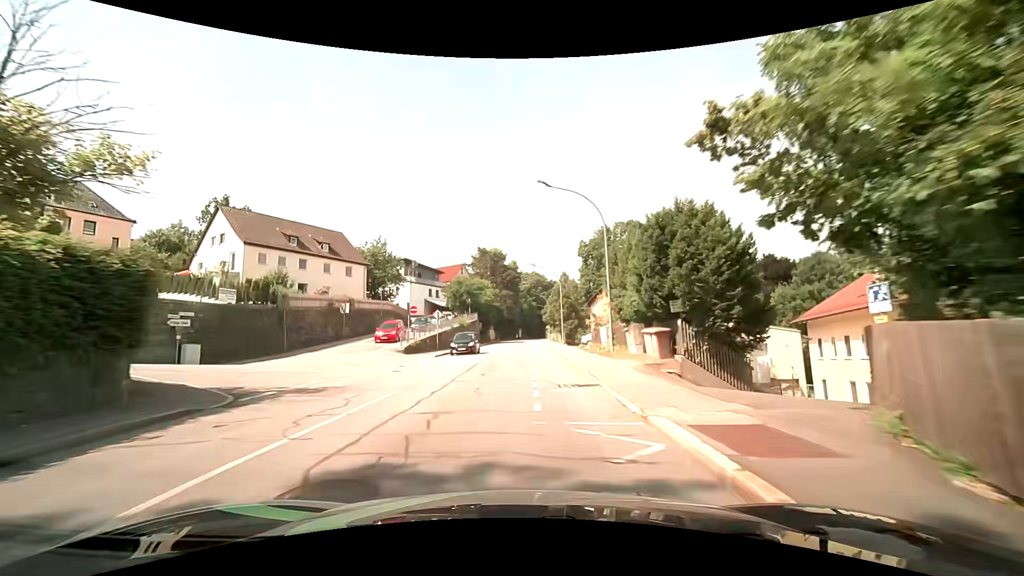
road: tertiary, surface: asphalt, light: Day
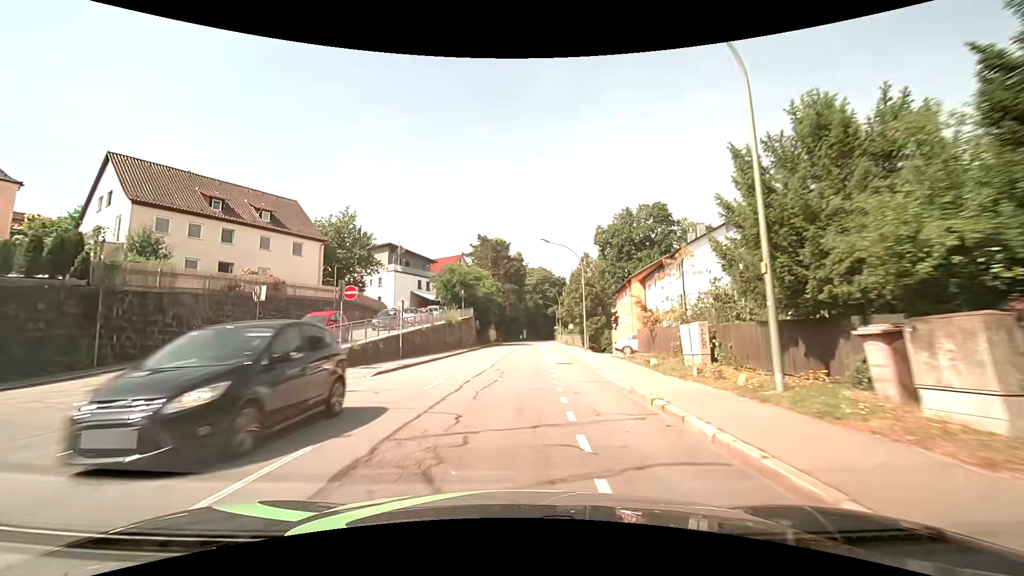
(-0.1, +15.0) m; 0°
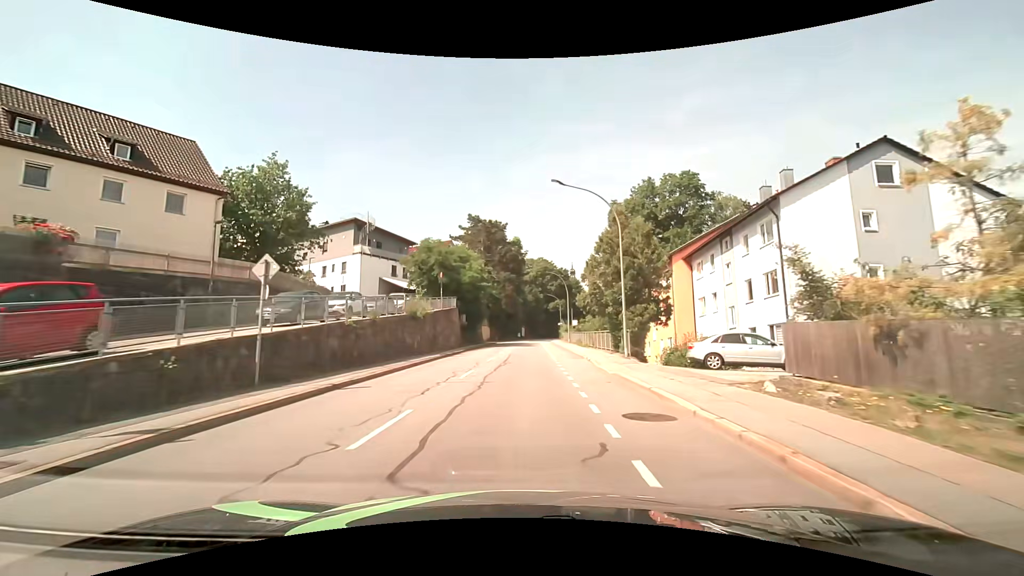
(+0.1, +15.3) m; 0°
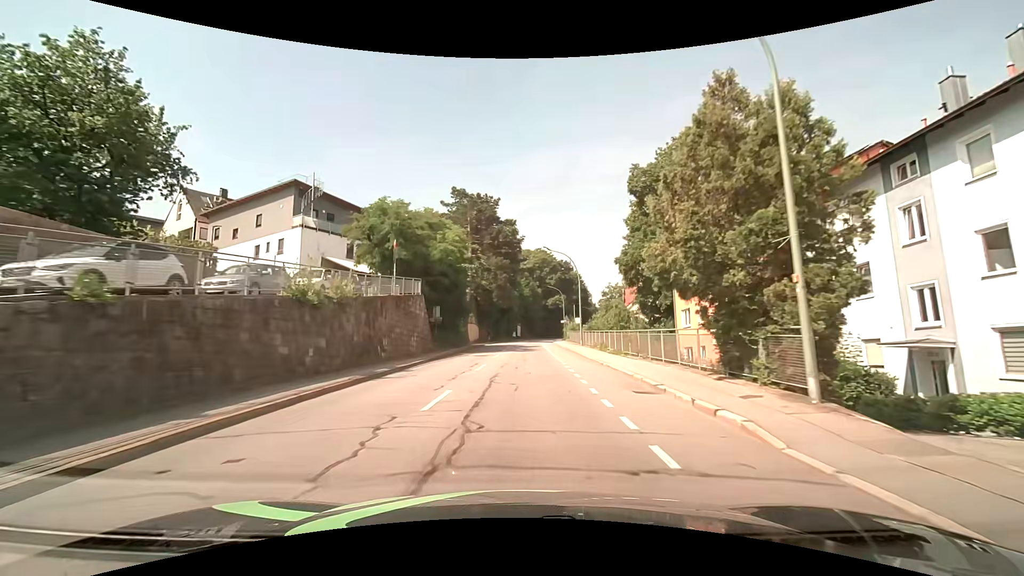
(+0.1, +15.4) m; +1°
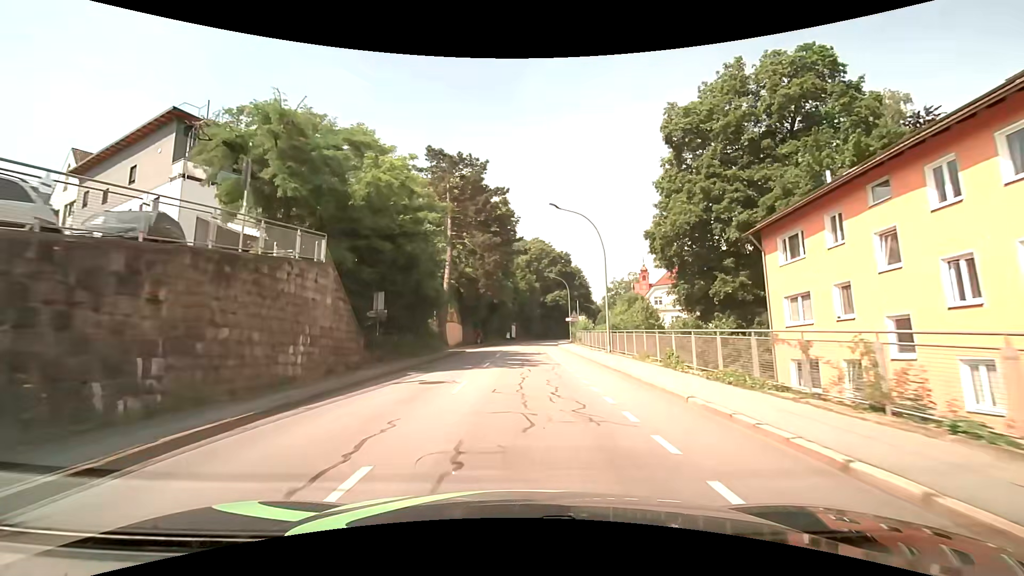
(0.0, +15.5) m; 0°
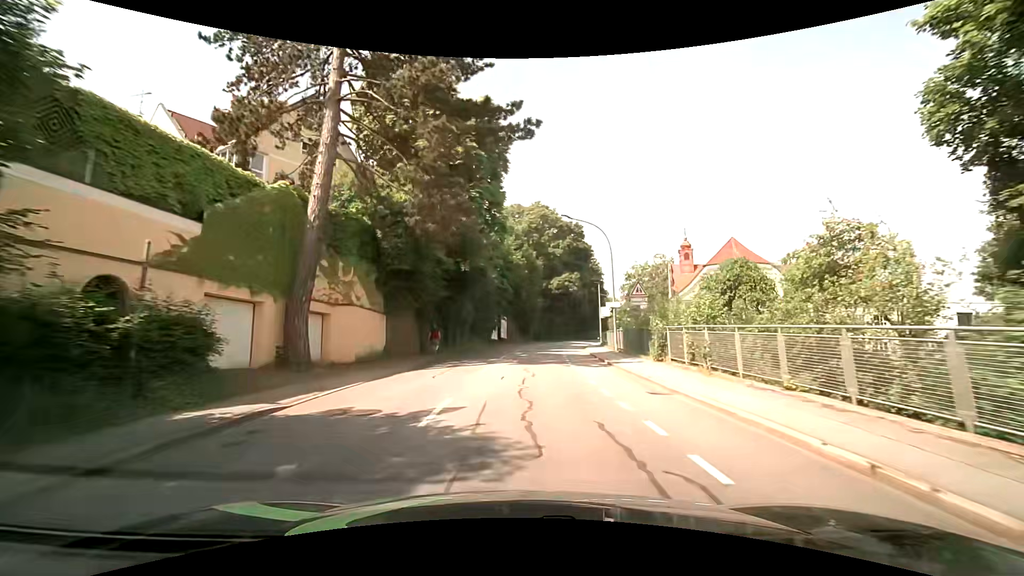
(+0.3, +31.3) m; +1°
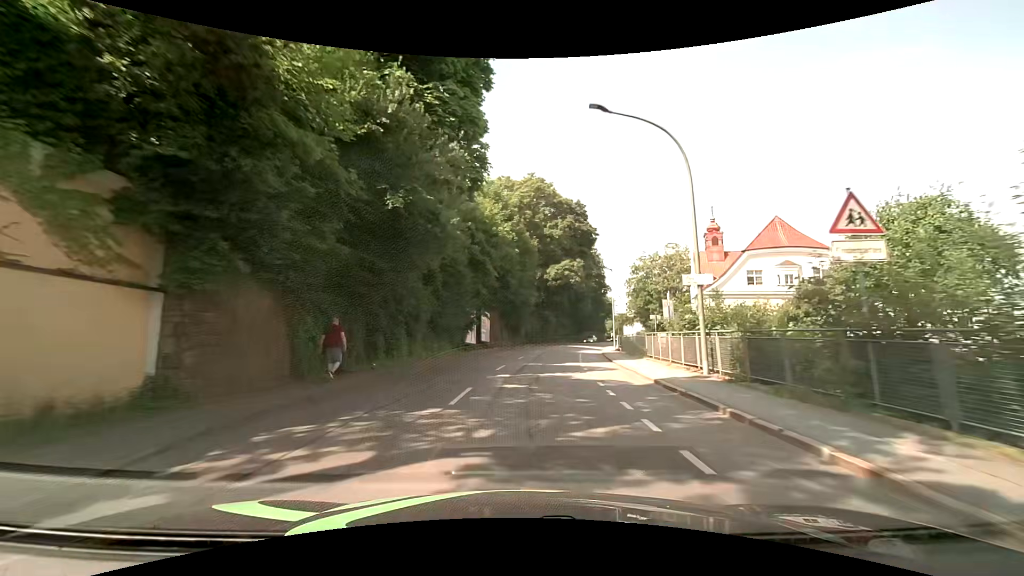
(+0.2, +15.9) m; +1°
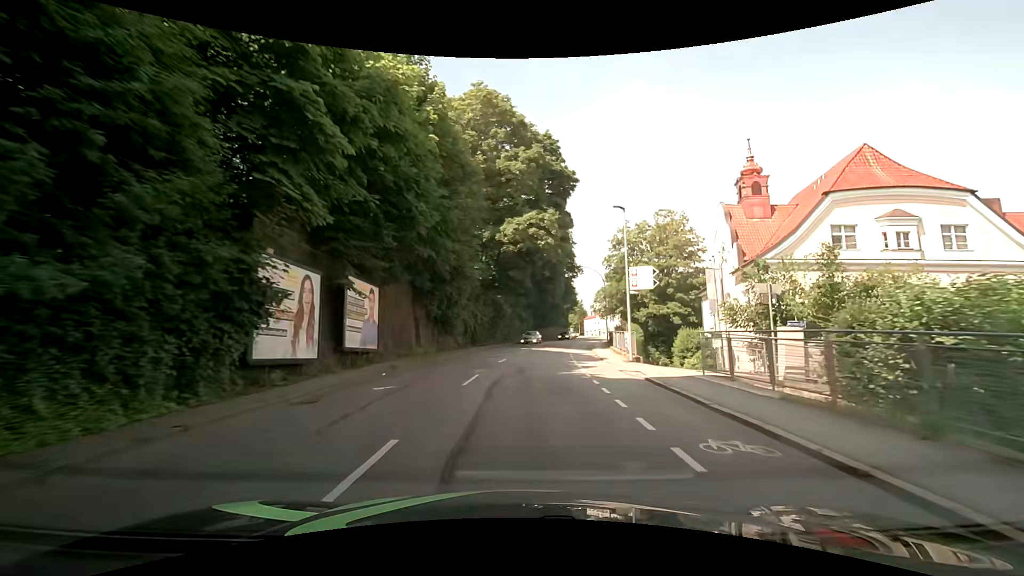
(+1.2, +24.1) m; +6°
(0, +10) (+1, +20) (+2, +30) (+3, +40) (+5, +50) (+6, +60) (+8, +69) (+11, +79) (+13, +89) (+16, +98) m
